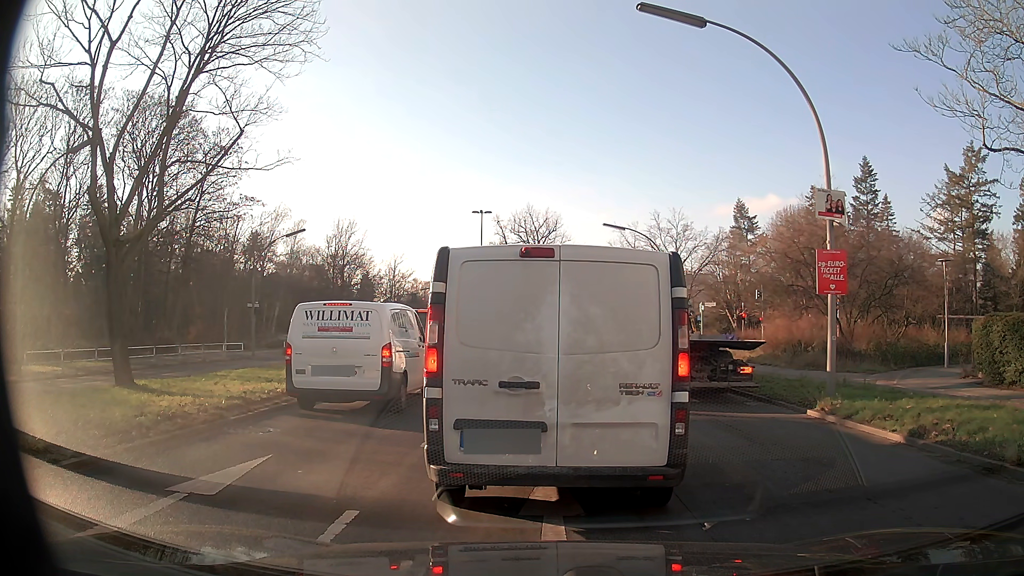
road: secondary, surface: asphalt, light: Day
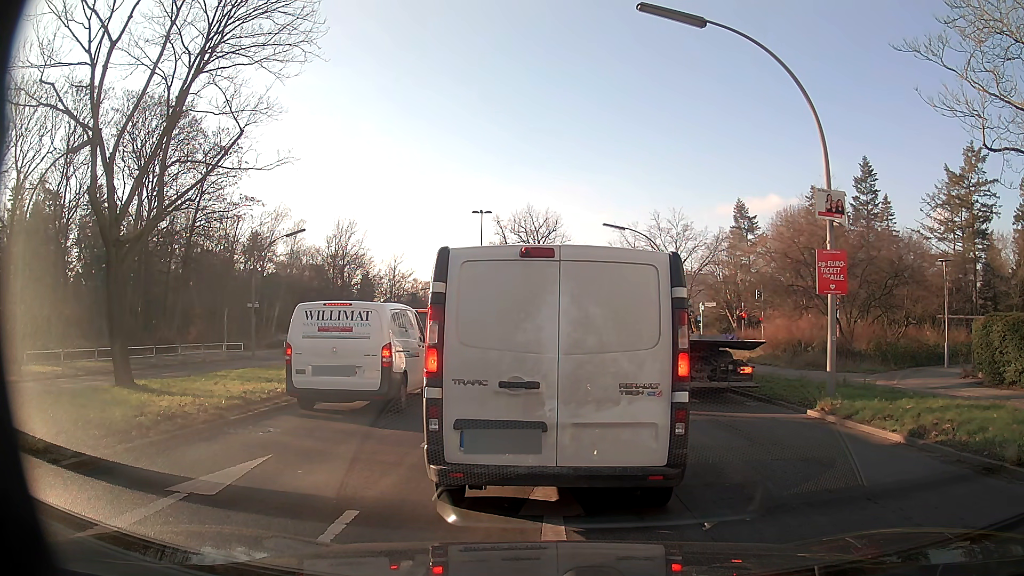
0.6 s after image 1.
(0.0, 0.0) m; 0°
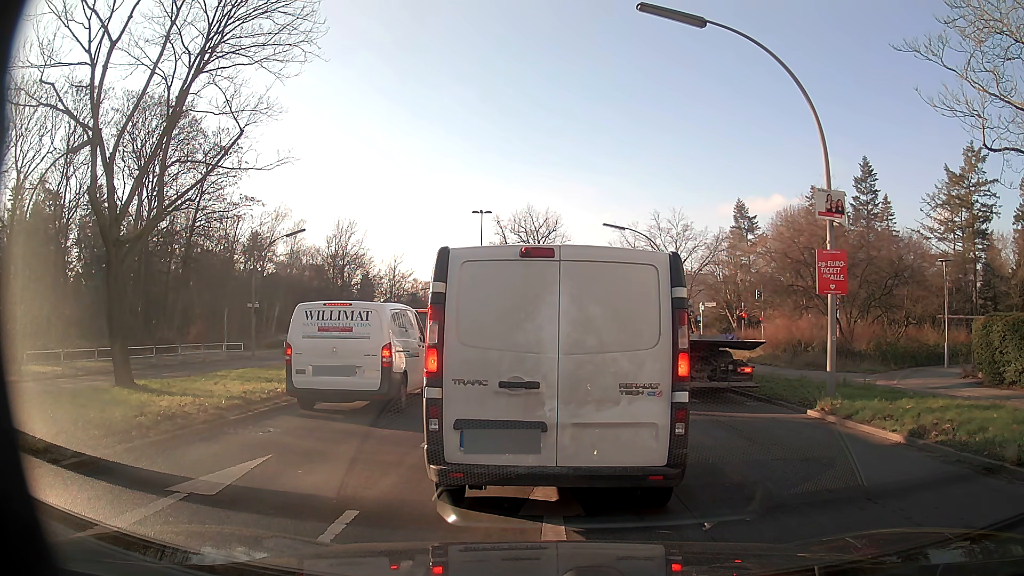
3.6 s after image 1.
(0.0, 0.0) m; 0°
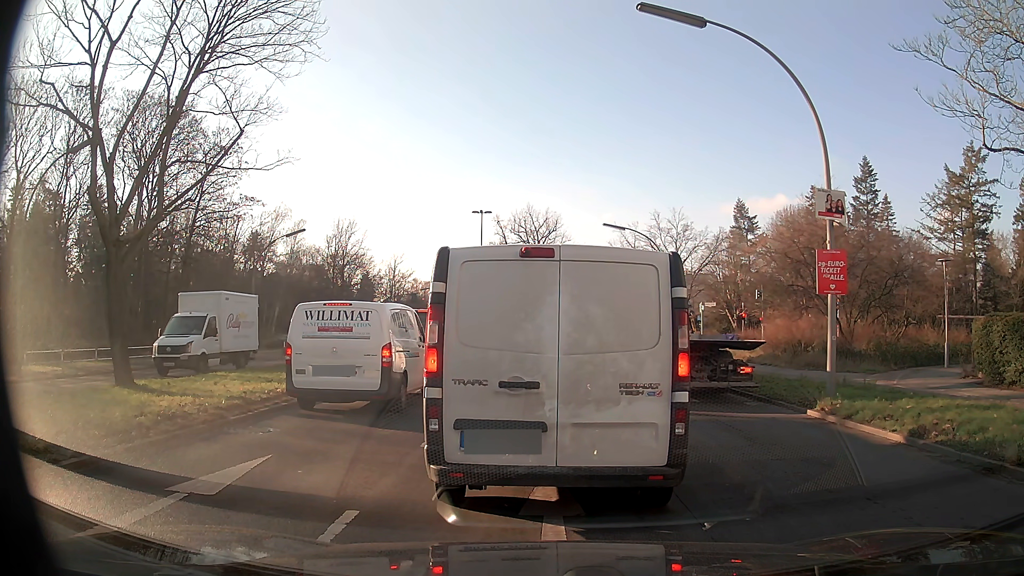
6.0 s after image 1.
(0.0, 0.0) m; 0°
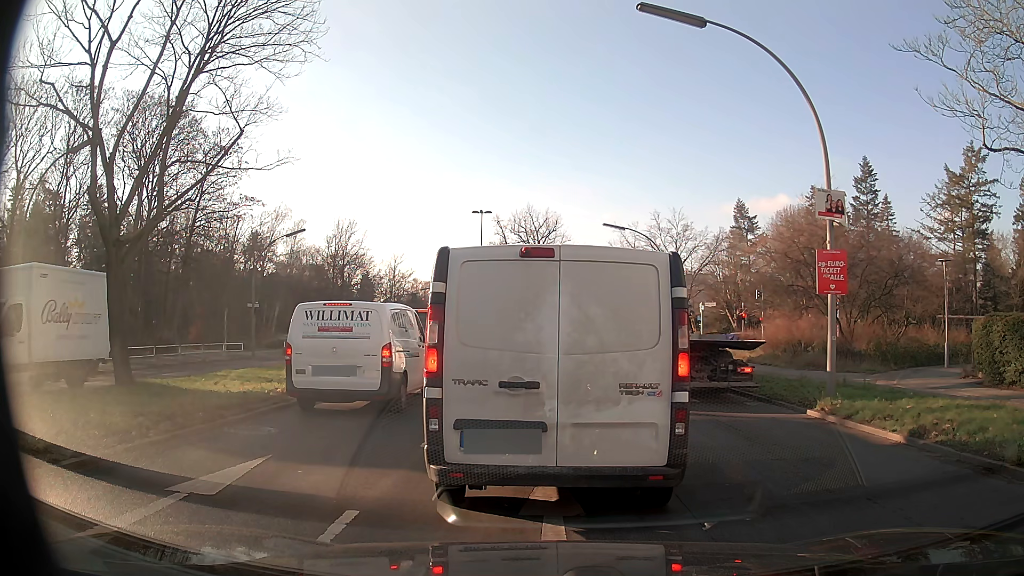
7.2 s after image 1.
(0.0, 0.0) m; 0°
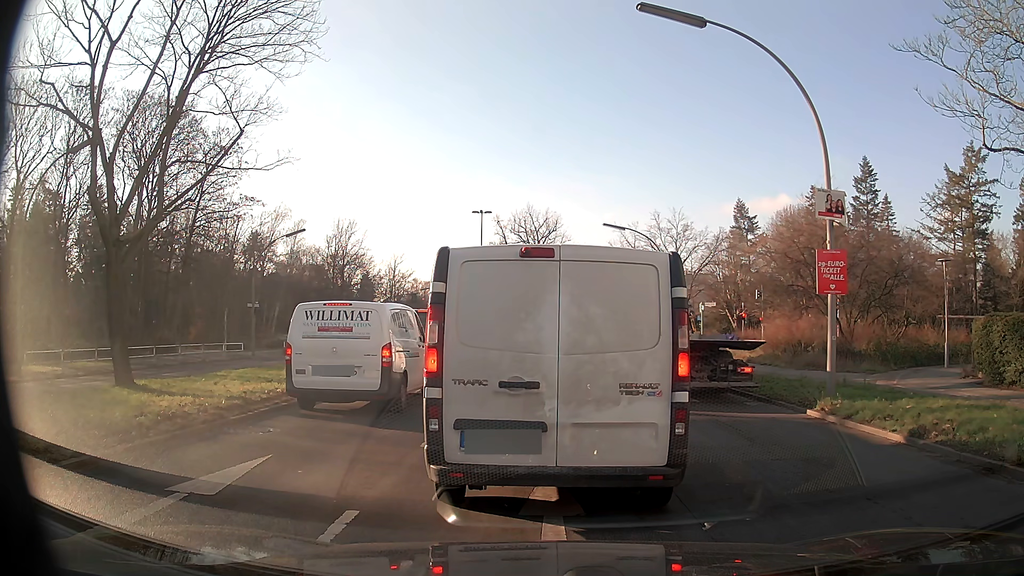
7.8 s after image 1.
(0.0, 0.0) m; 0°
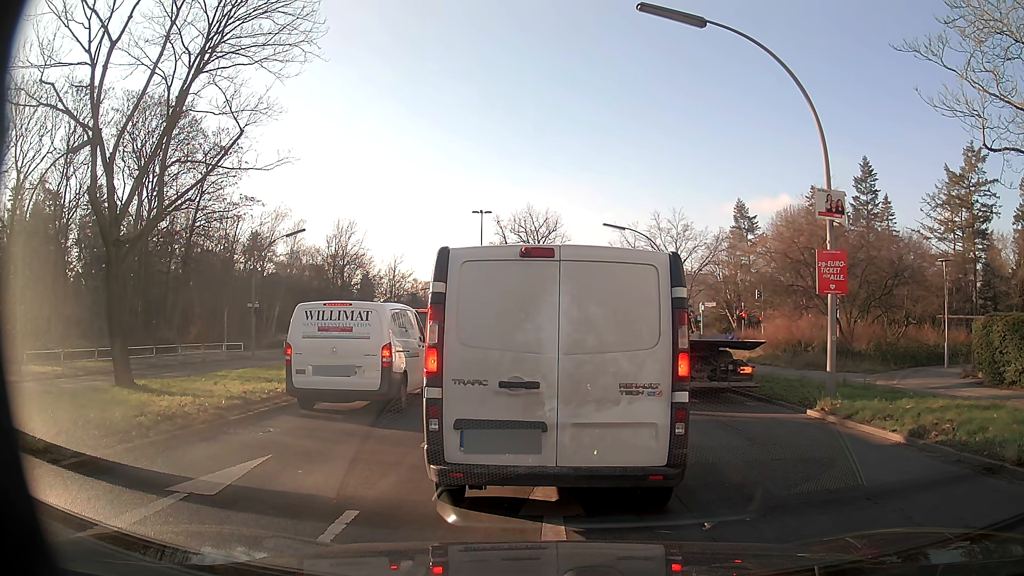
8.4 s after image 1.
(0.0, 0.0) m; 0°
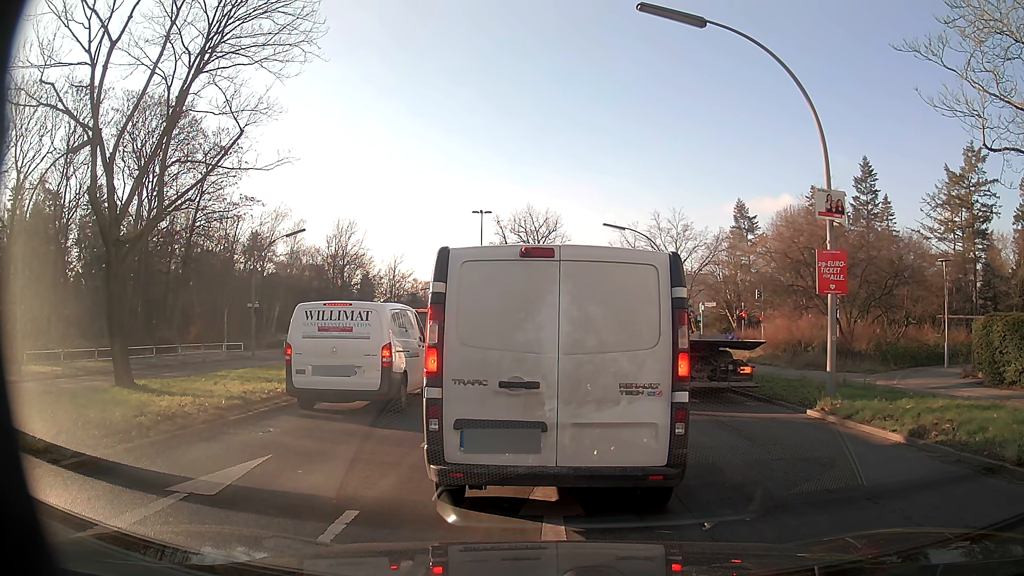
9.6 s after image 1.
(0.0, 0.0) m; 0°
(0, +10) (+1, +20) (+1, +30) (+1, +40) (+2, +50) (+3, +60) (+5, +70) (+7, +80) (+10, +89) (+13, +98) m
